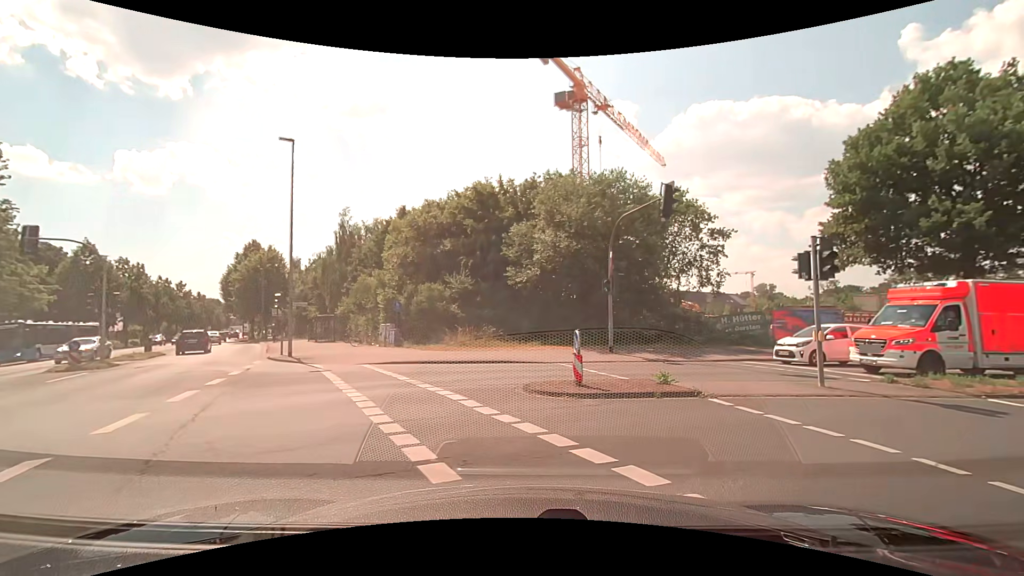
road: secondary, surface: asphalt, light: Day
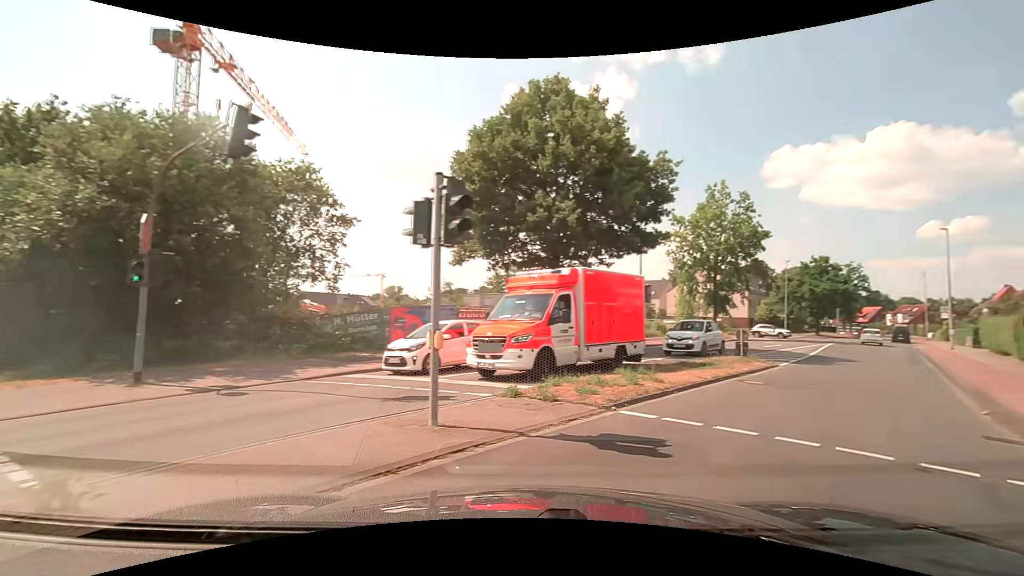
(+1.9, +6.1) m; +38°
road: tertiary
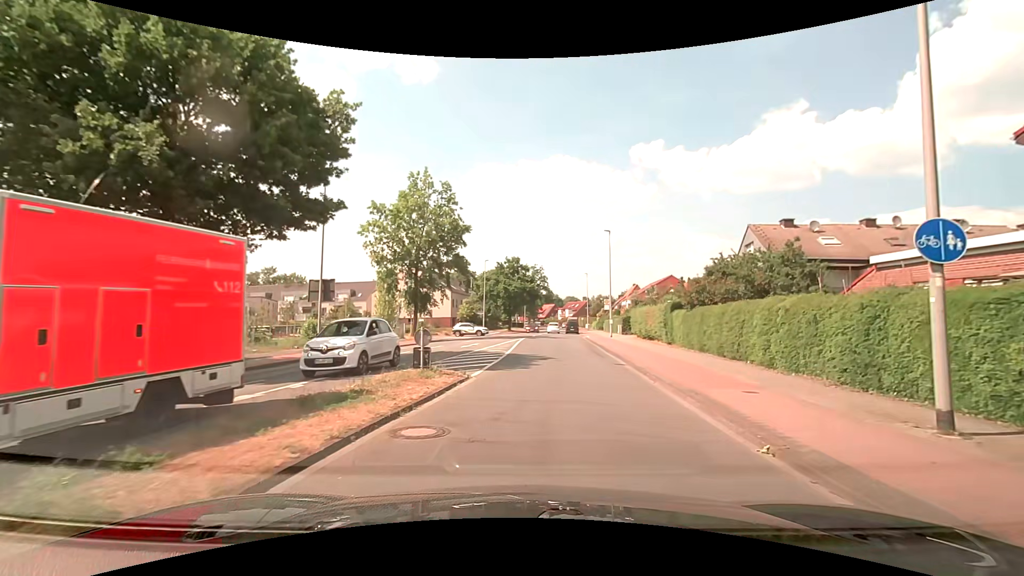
(+2.7, +7.0) m; +34°
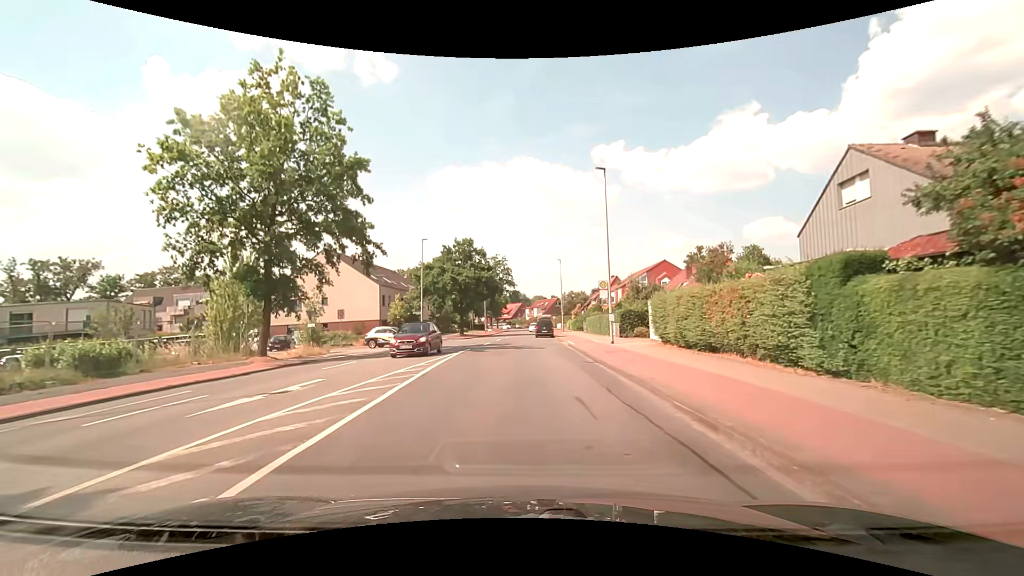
(+1.5, +19.8) m; +3°
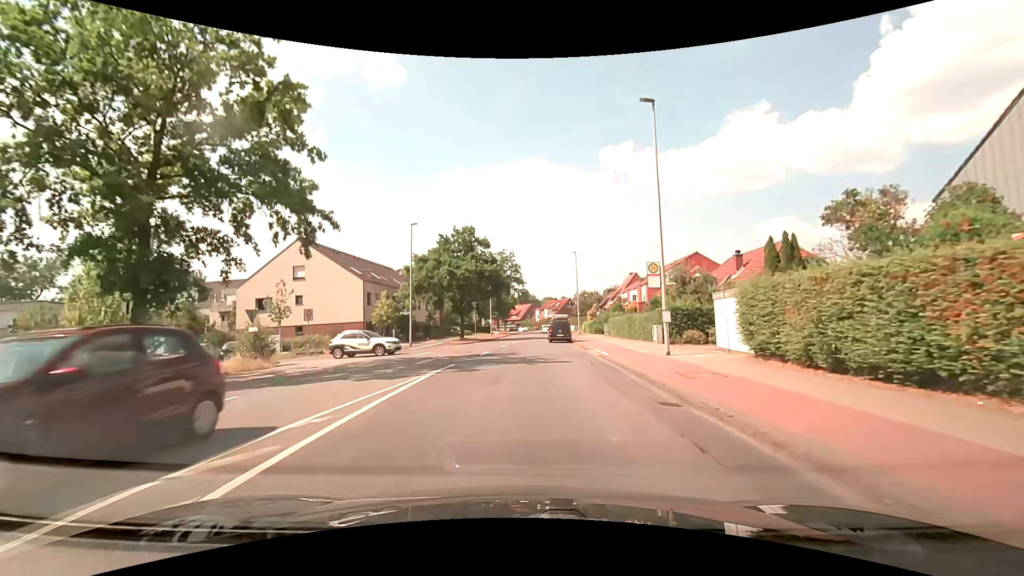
(0.0, +9.2) m; -1°
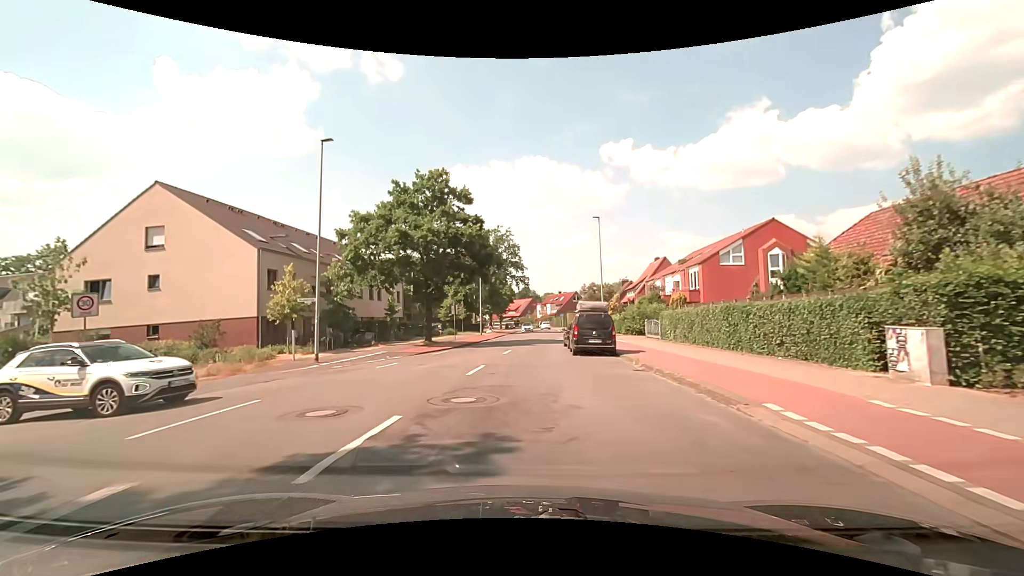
(+0.1, +19.1) m; 0°
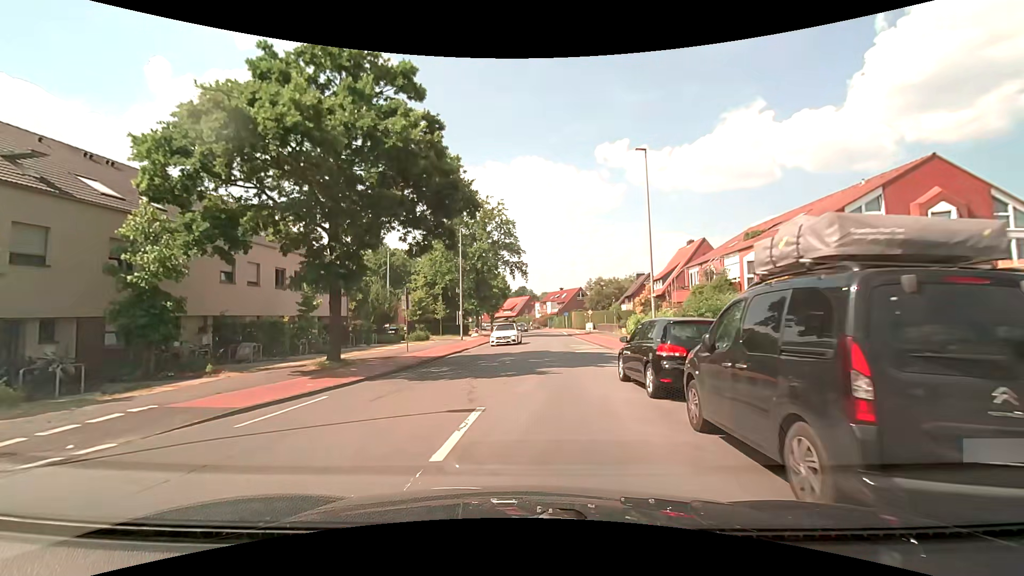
(0.0, +17.3) m; +1°
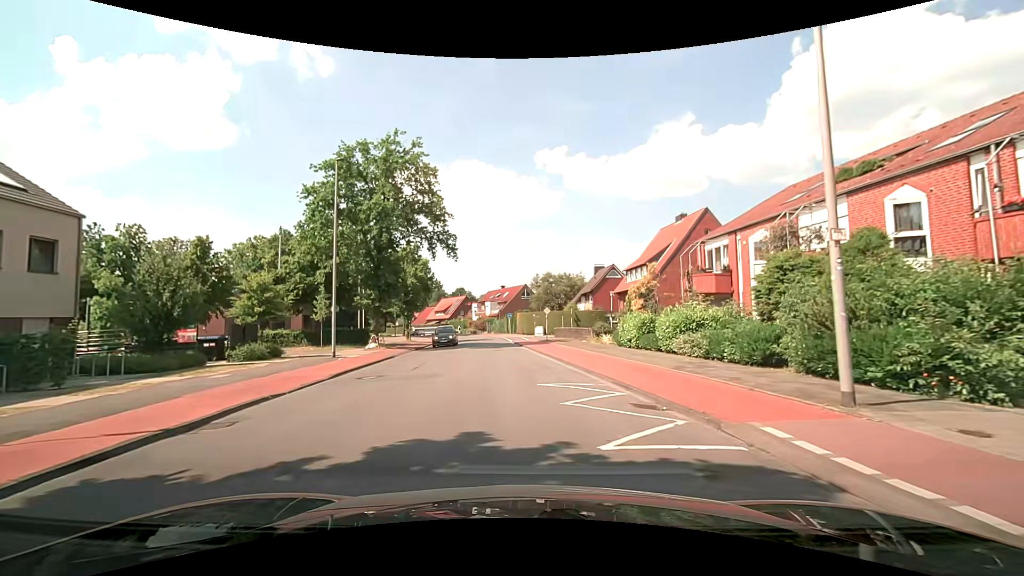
(+0.5, +18.7) m; +6°
(0, +10) (0, +20) (-1, +30) (-2, +40) (-3, +50) (-4, +60) (-6, +70) (-9, +79) (-12, +89) (-16, +98) m
